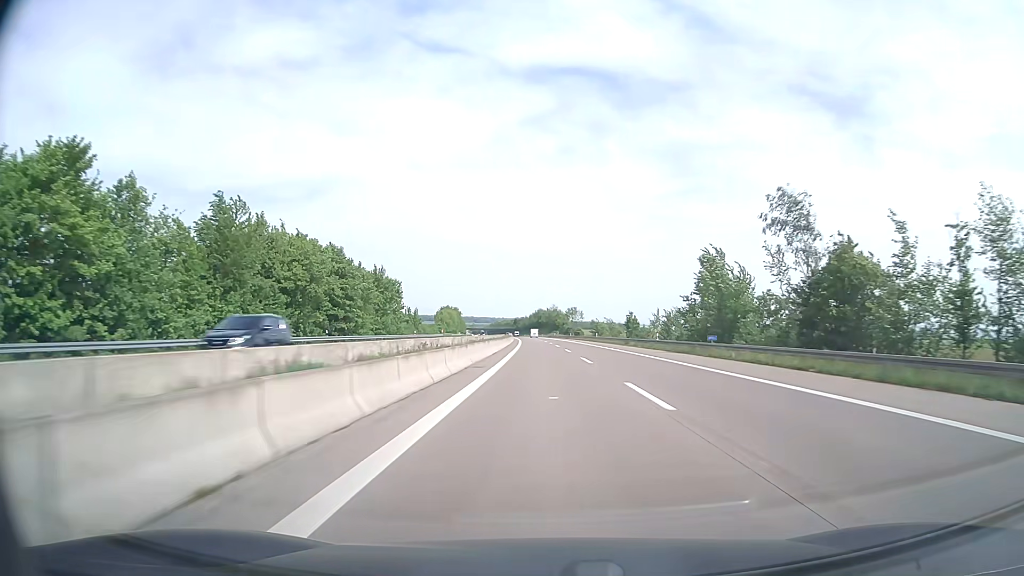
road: motorway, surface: asphalt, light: Day
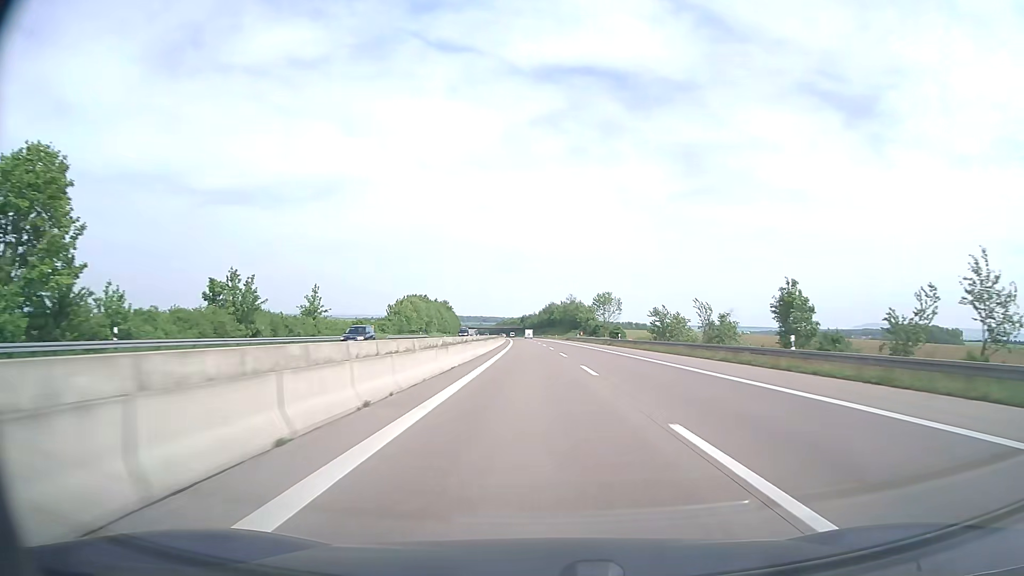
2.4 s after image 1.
(-0.8, +79.3) m; -1°
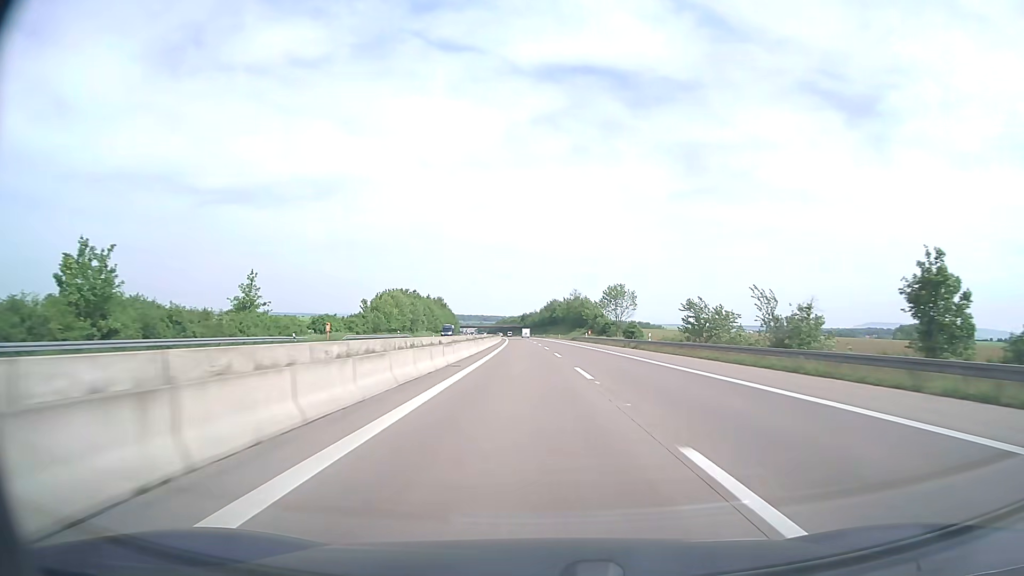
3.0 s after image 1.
(0.0, +19.8) m; 0°
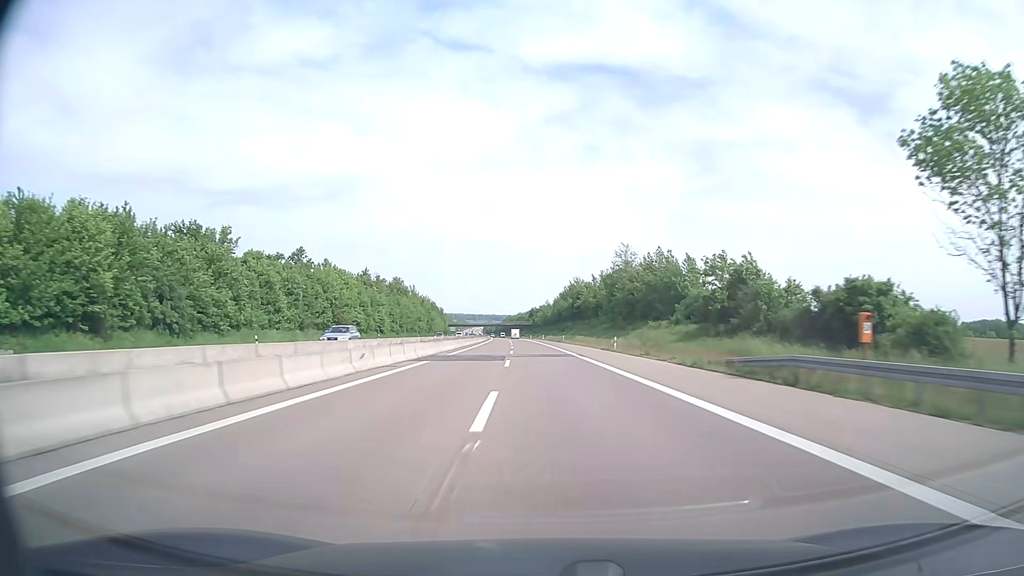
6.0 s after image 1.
(-0.7, +99.3) m; -1°
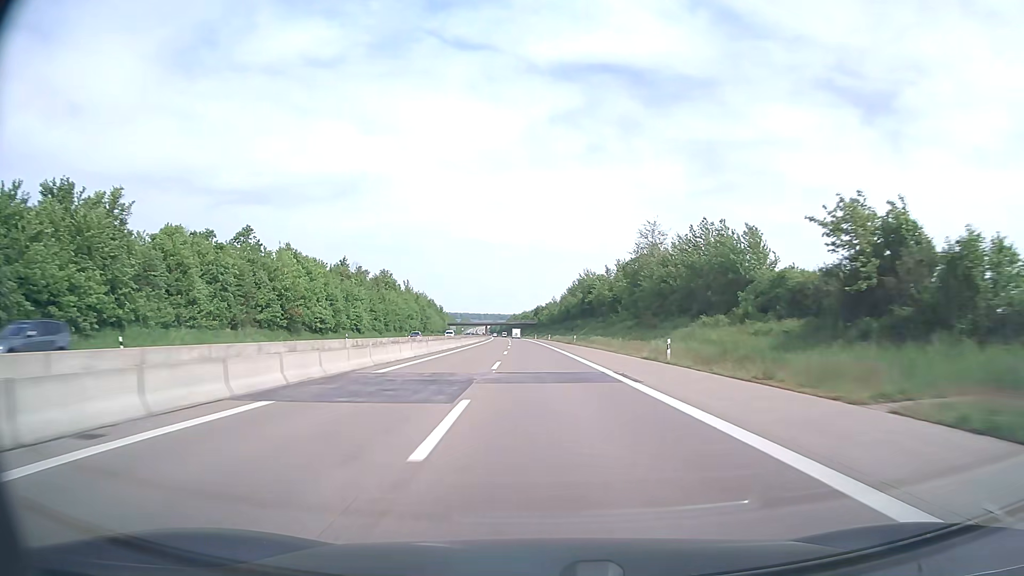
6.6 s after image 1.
(0.0, +19.9) m; 0°
